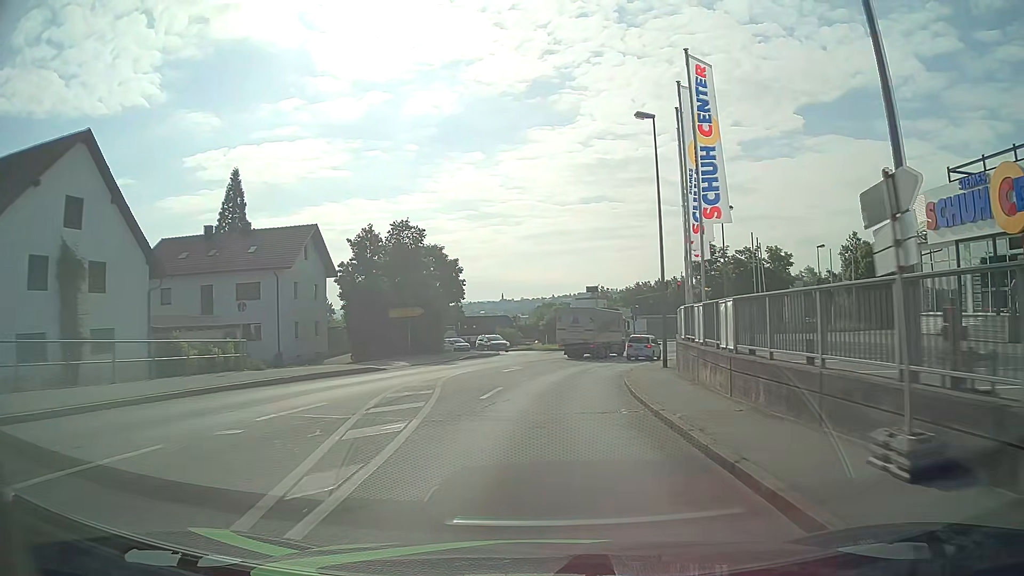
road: tertiary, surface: asphalt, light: Day
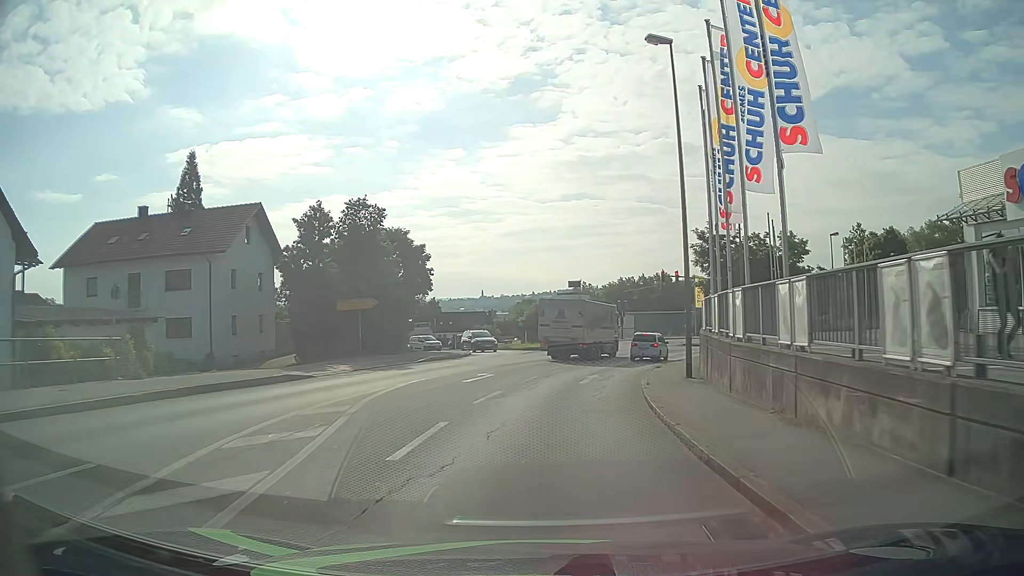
(+0.1, +7.2) m; +2°
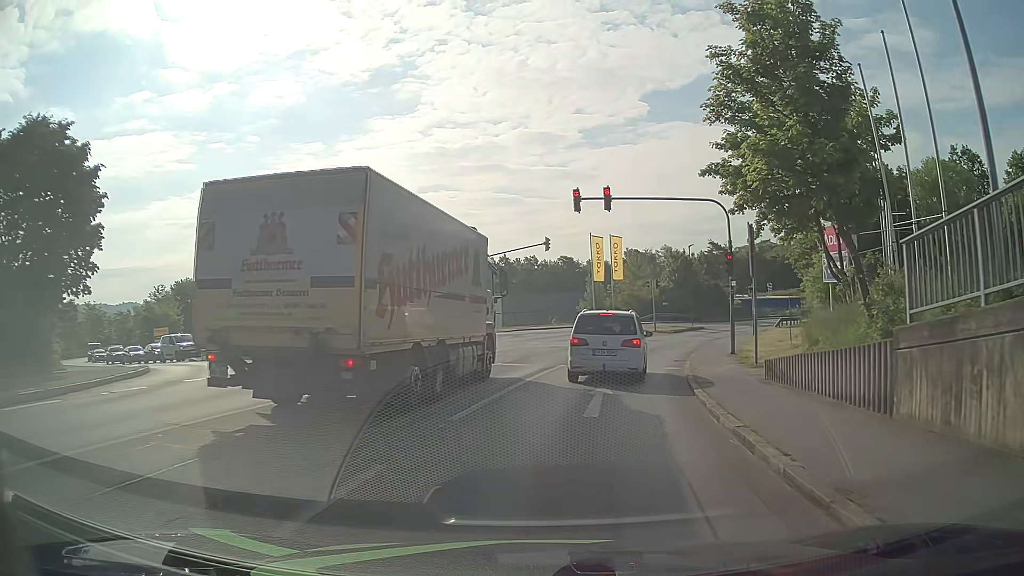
(+2.5, +26.9) m; +12°
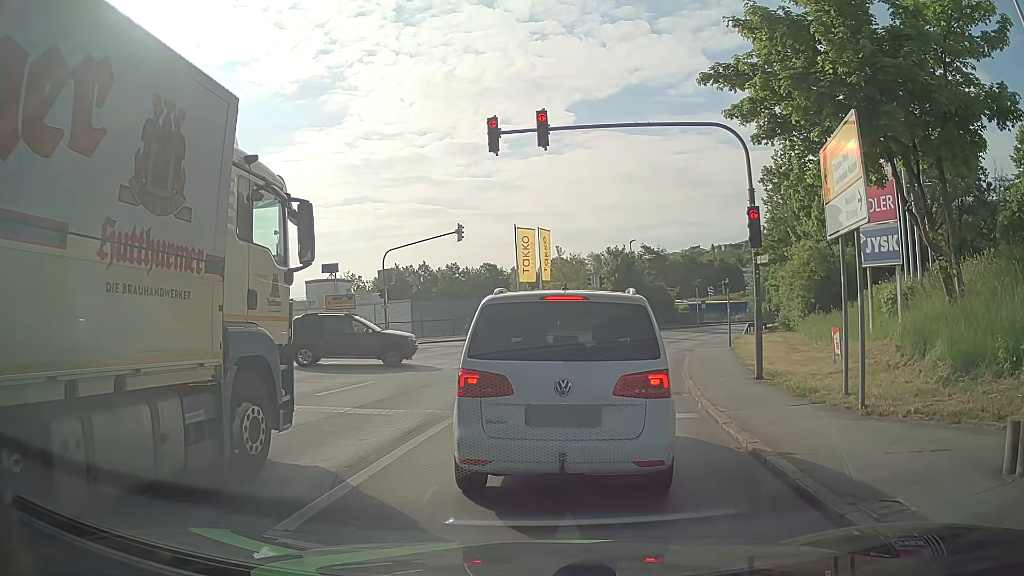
(+0.5, +9.3) m; +5°
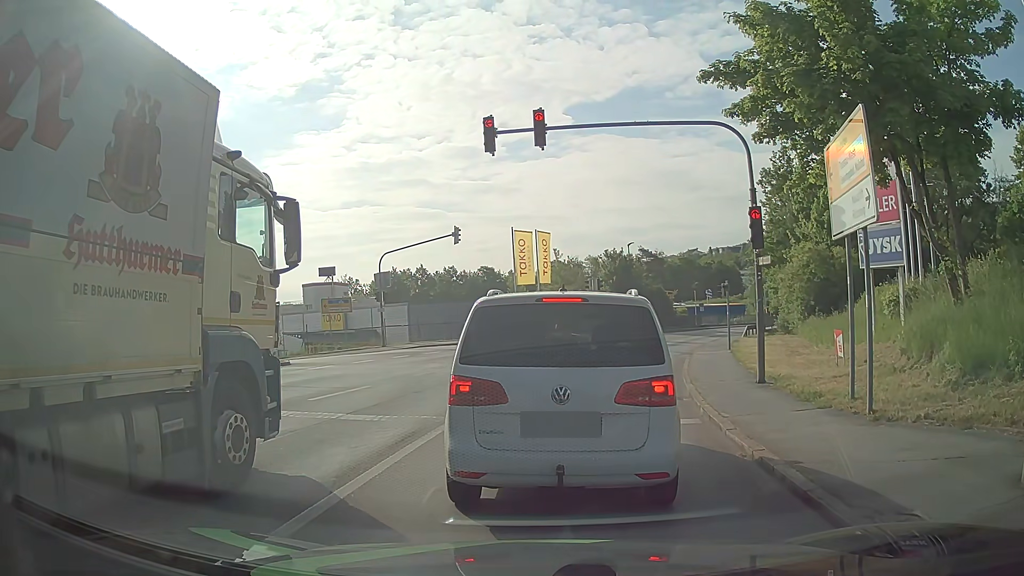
(0.0, +0.3) m; 0°
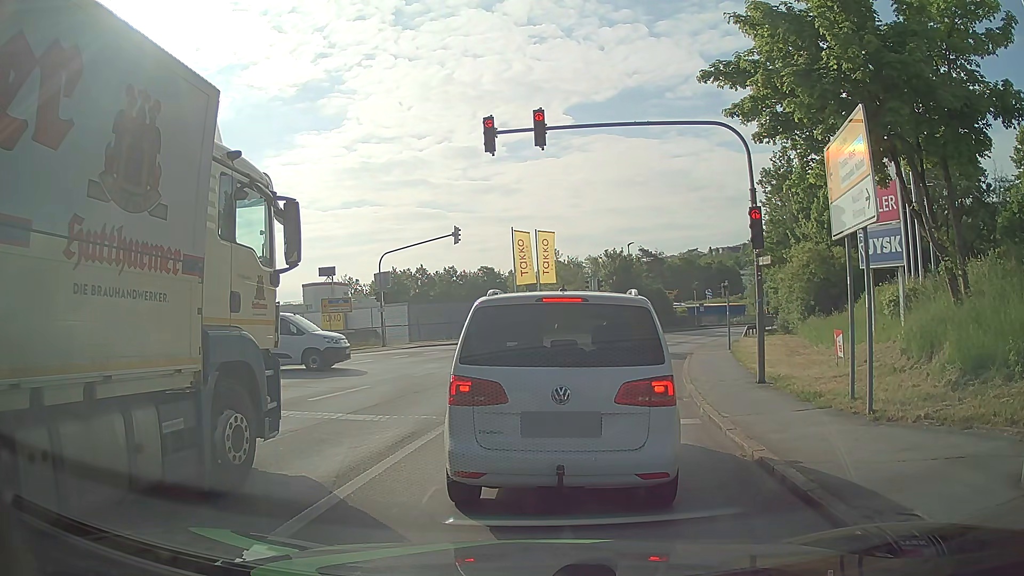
(0.0, 0.0) m; 0°
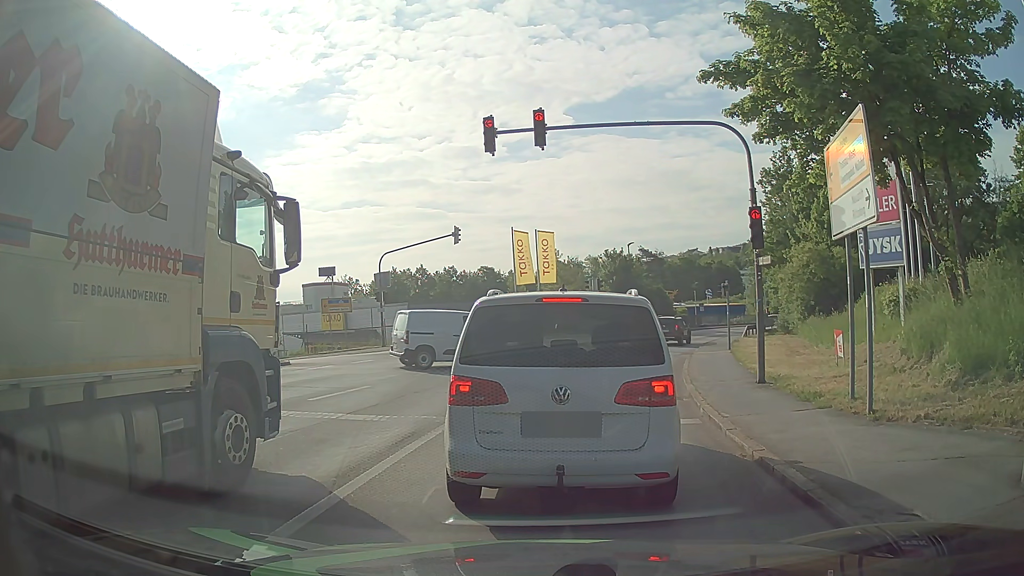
(0.0, 0.0) m; 0°
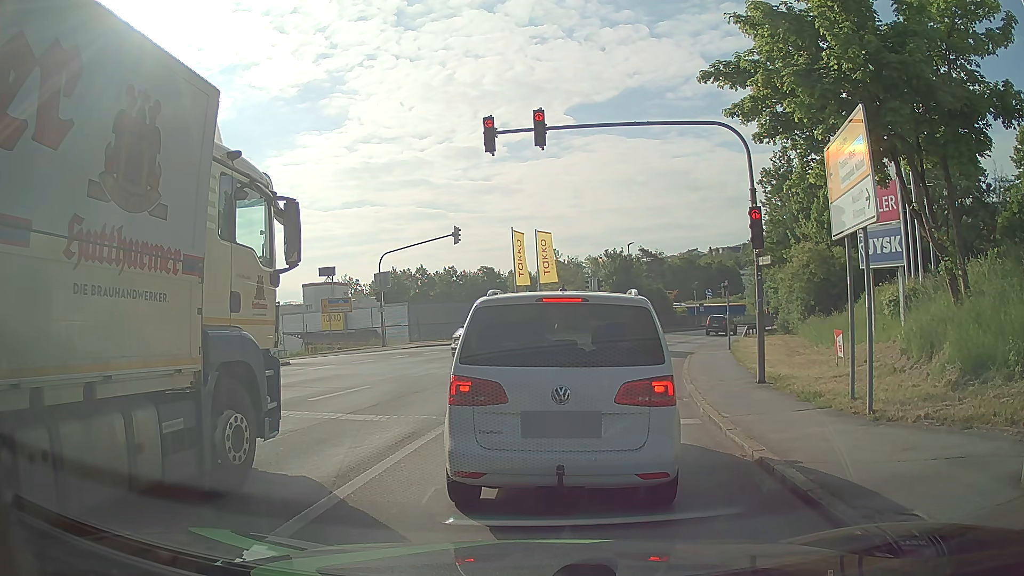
(0.0, 0.0) m; 0°
